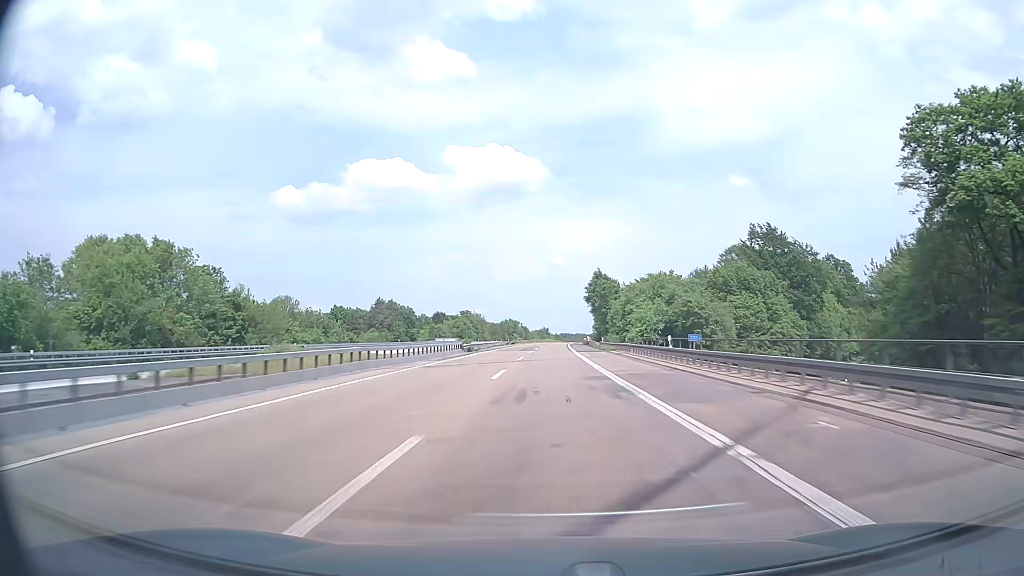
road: motorway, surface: asphalt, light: Day
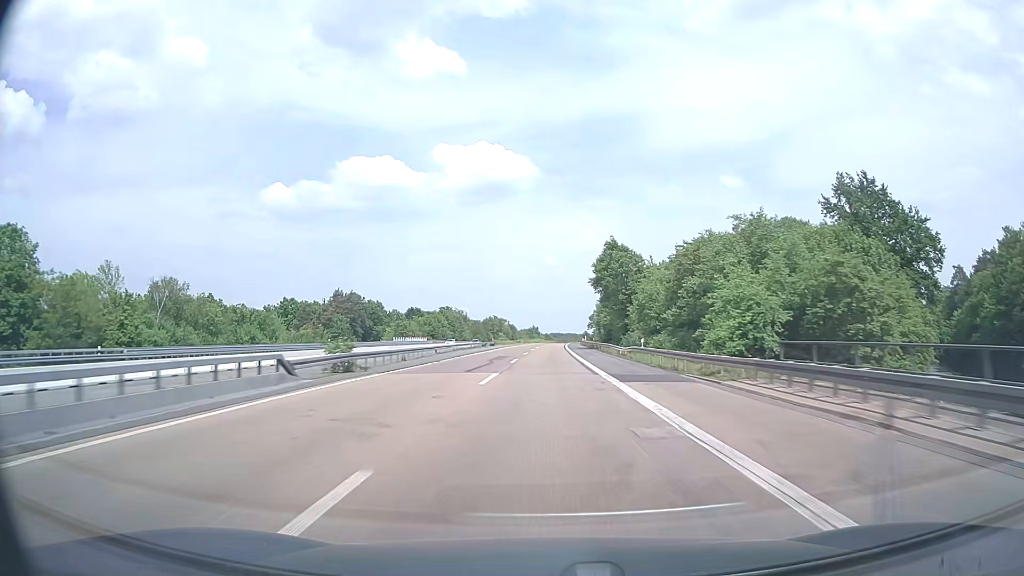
(+0.4, +38.1) m; +1°
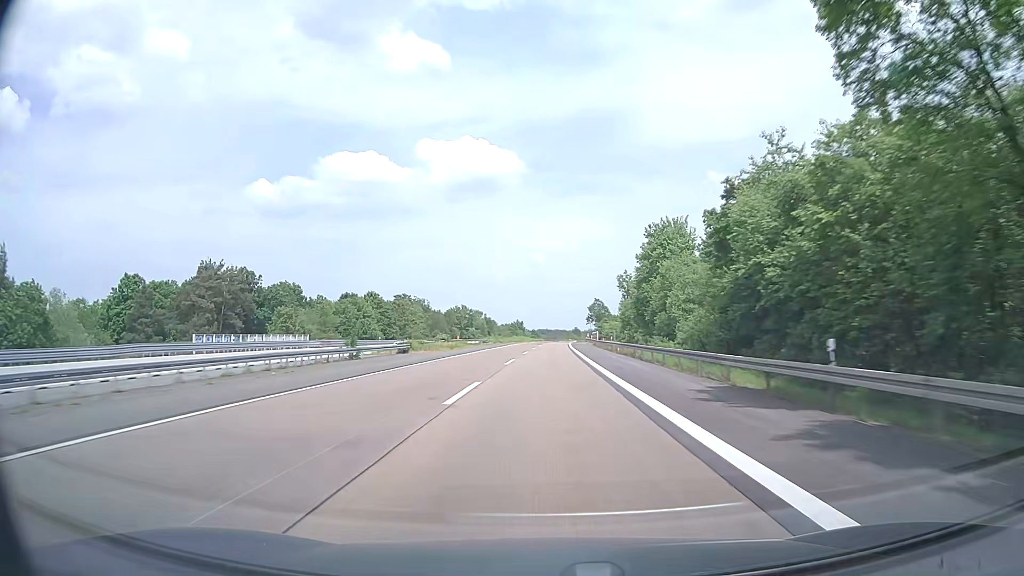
(+0.8, +76.3) m; +1°
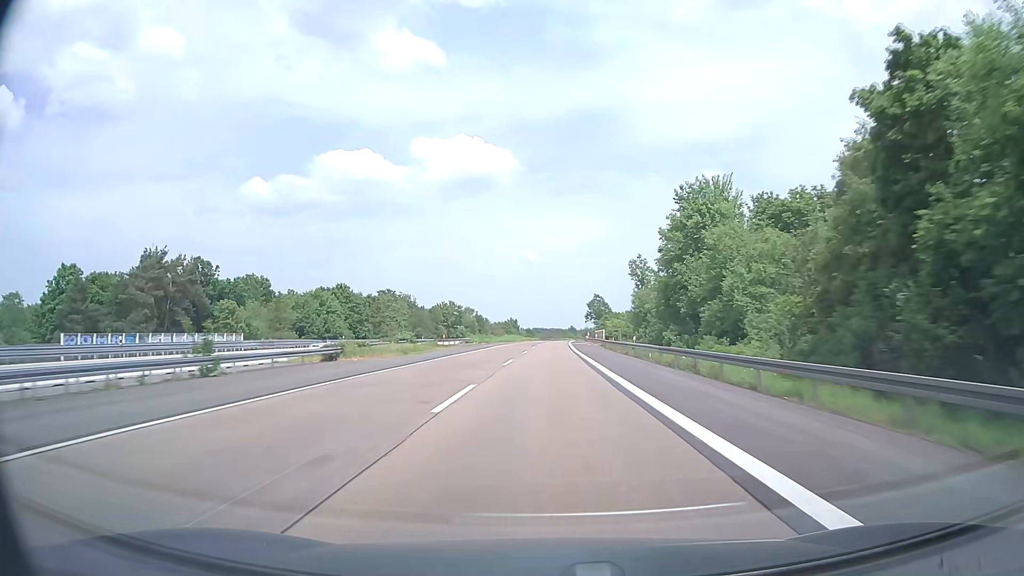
(+0.1, +19.1) m; 0°
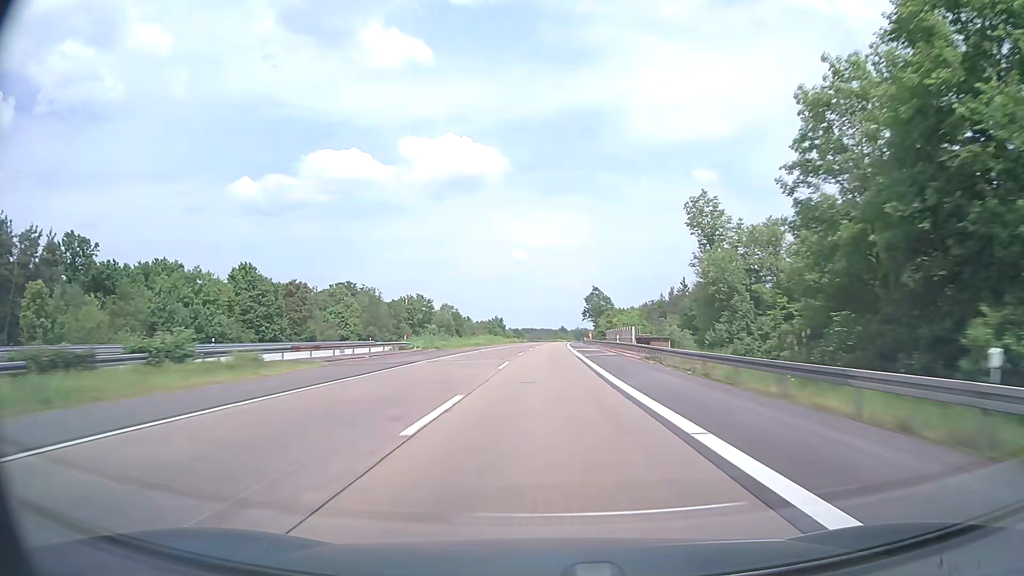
(+0.2, +38.2) m; +1°
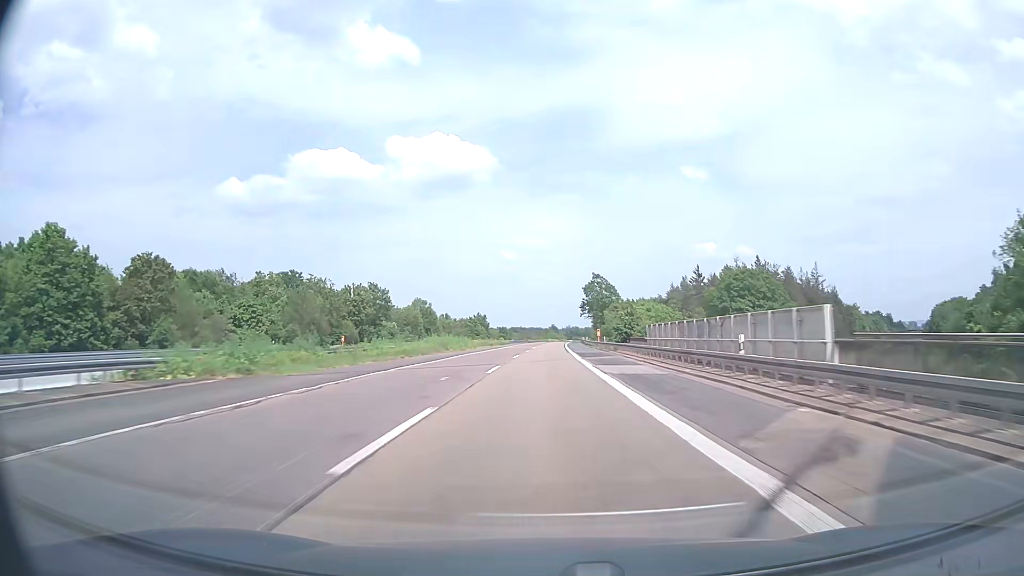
(+0.3, +38.1) m; +1°
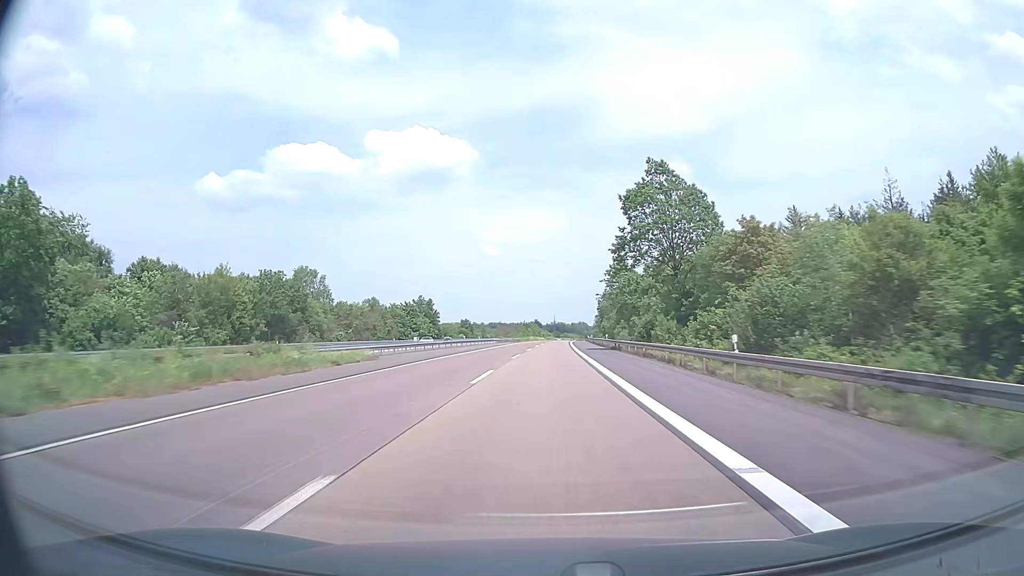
(+1.2, +95.4) m; +1°
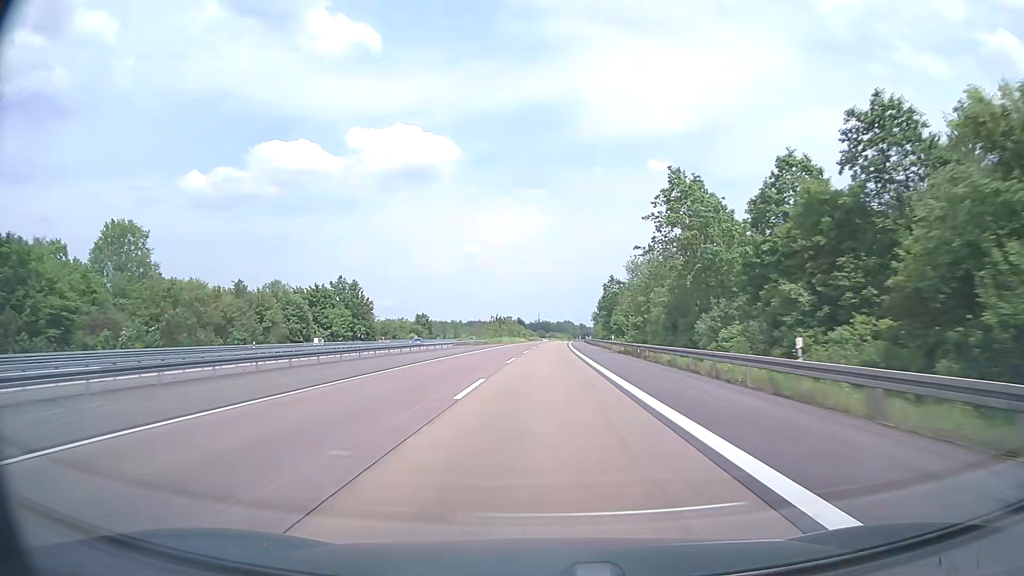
(+0.5, +57.2) m; +1°
(0, +10) (0, +20) (0, +30) (0, +40) (0, +50) (+1, +60) (+1, +70) (+1, +80) (+2, +90) (+2, +100) m
